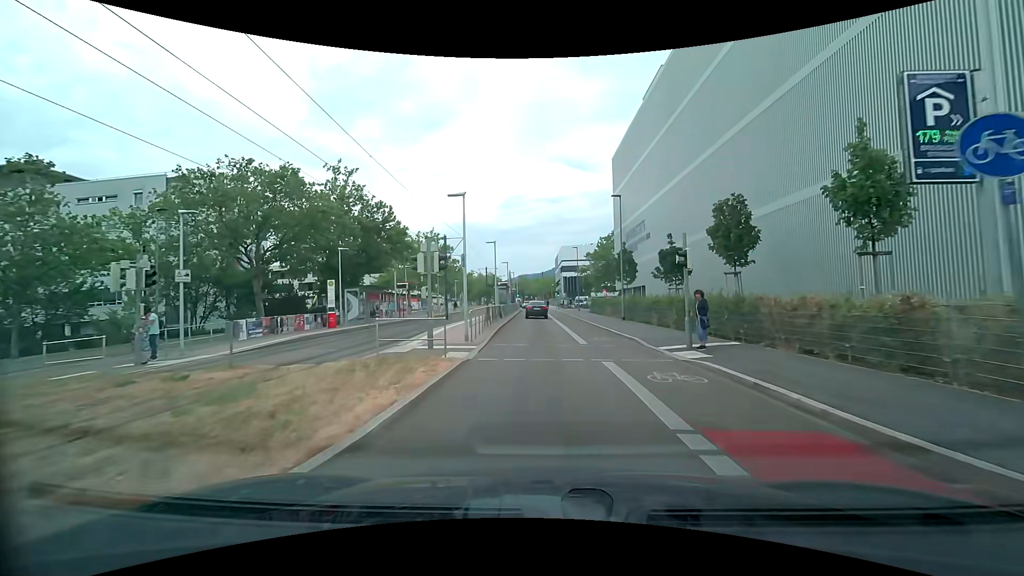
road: secondary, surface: asphalt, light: Day
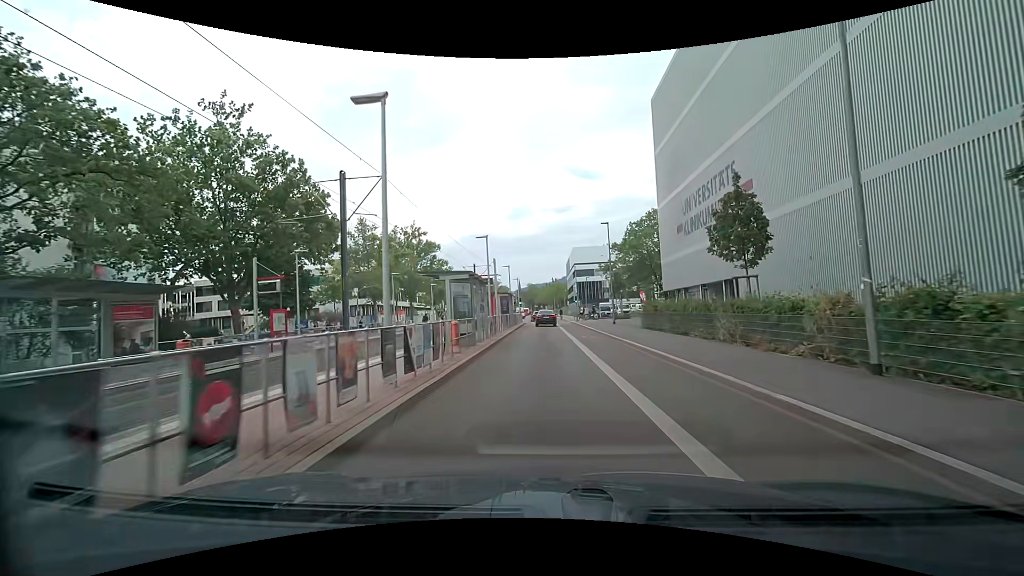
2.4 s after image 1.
(-0.3, +23.8) m; -1°
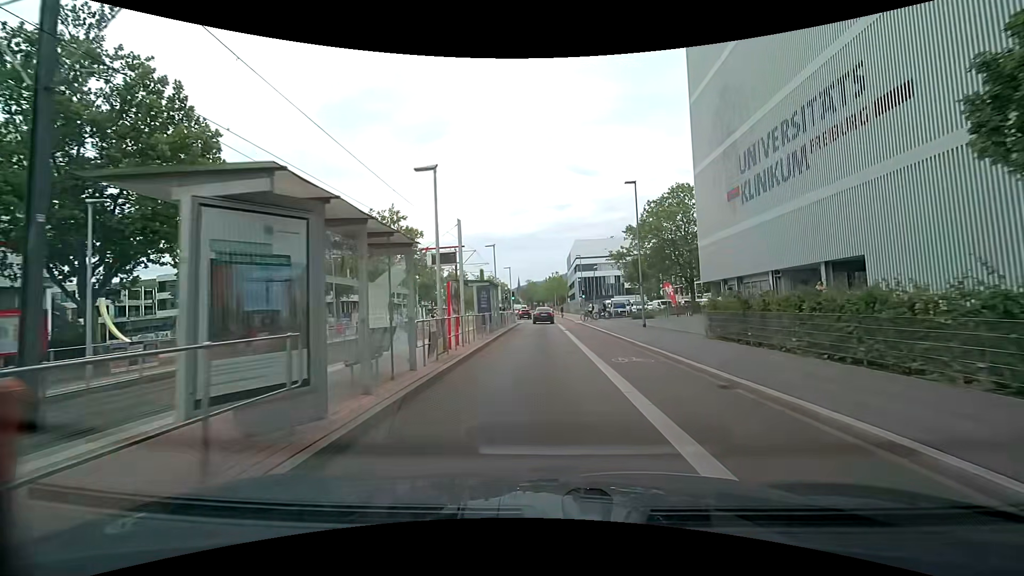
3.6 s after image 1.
(0.0, +12.2) m; 0°
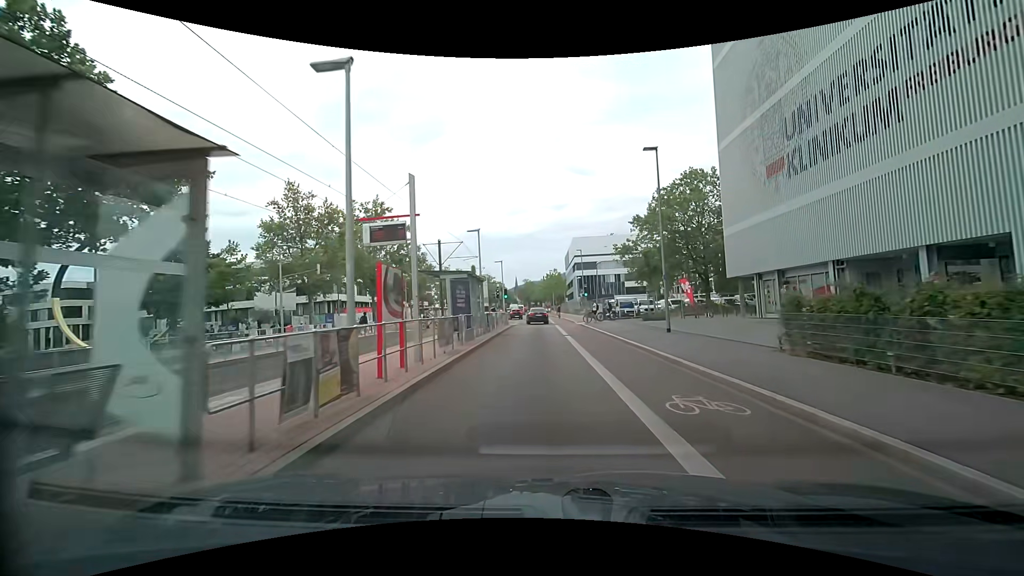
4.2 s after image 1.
(0.0, +6.0) m; 0°
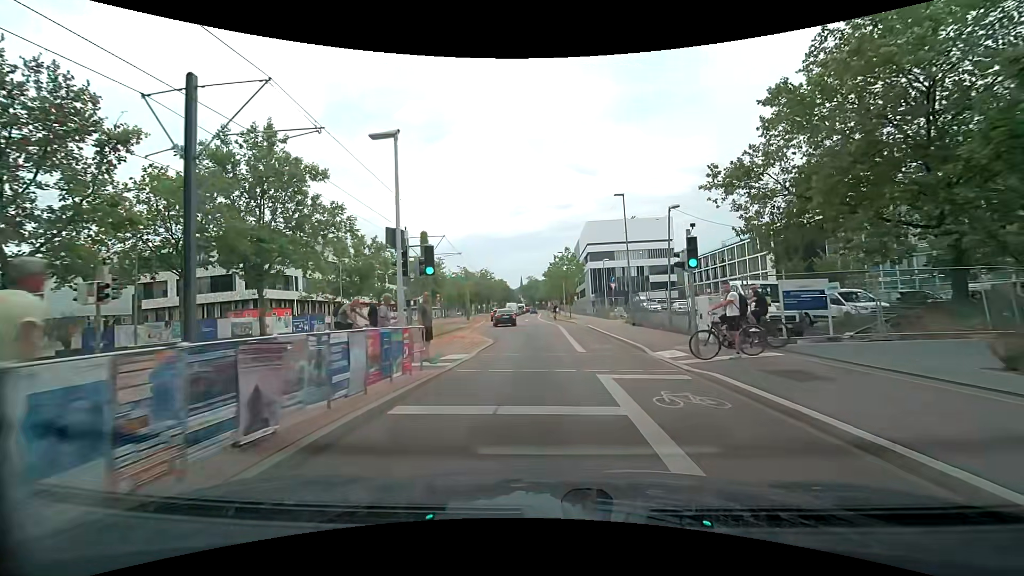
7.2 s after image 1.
(-0.5, +29.2) m; -1°
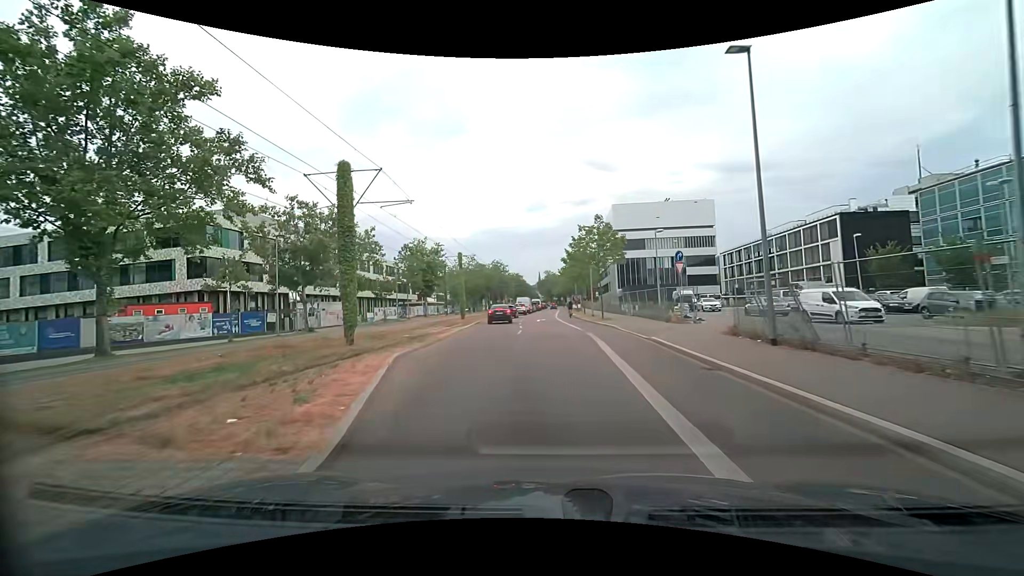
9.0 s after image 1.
(+0.1, +17.0) m; -1°
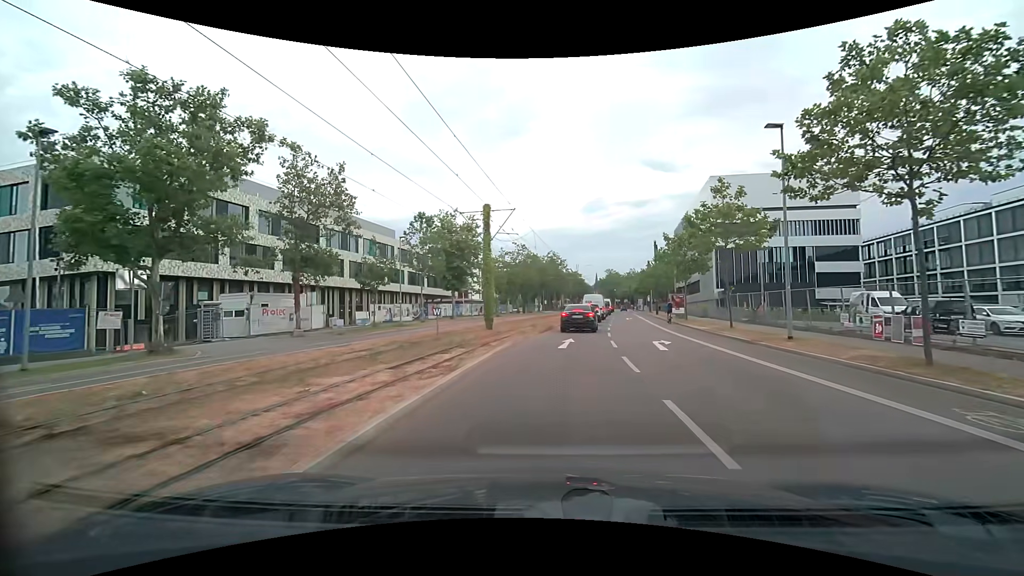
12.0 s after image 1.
(-2.1, +24.9) m; -6°
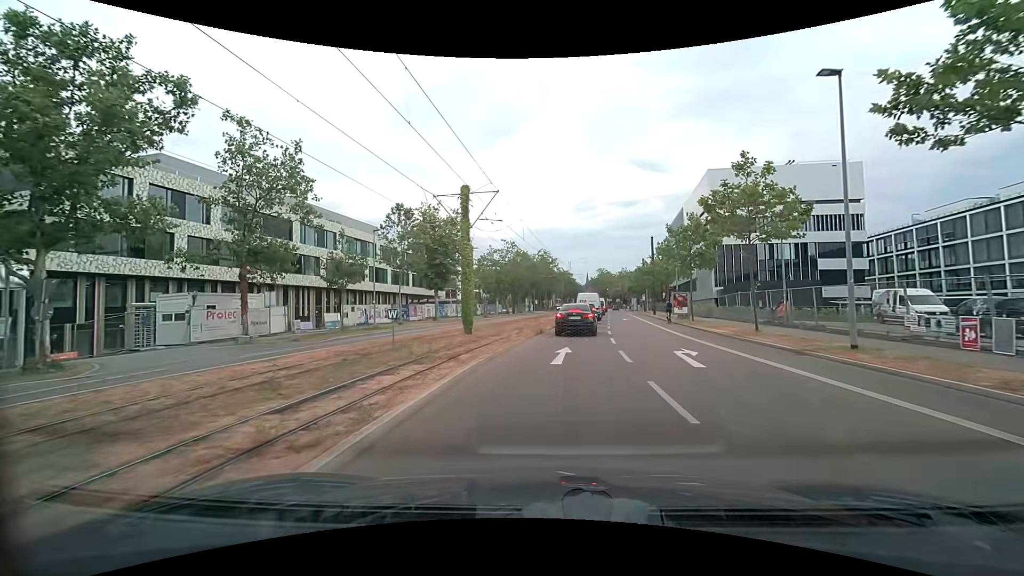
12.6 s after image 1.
(0.0, +4.4) m; +1°
(0, +10) (0, +20) (+1, +30) (+2, +40) (+3, +50) (+4, +60) (+5, +70) (+6, +80) (+7, +90) (+8, +100) m
